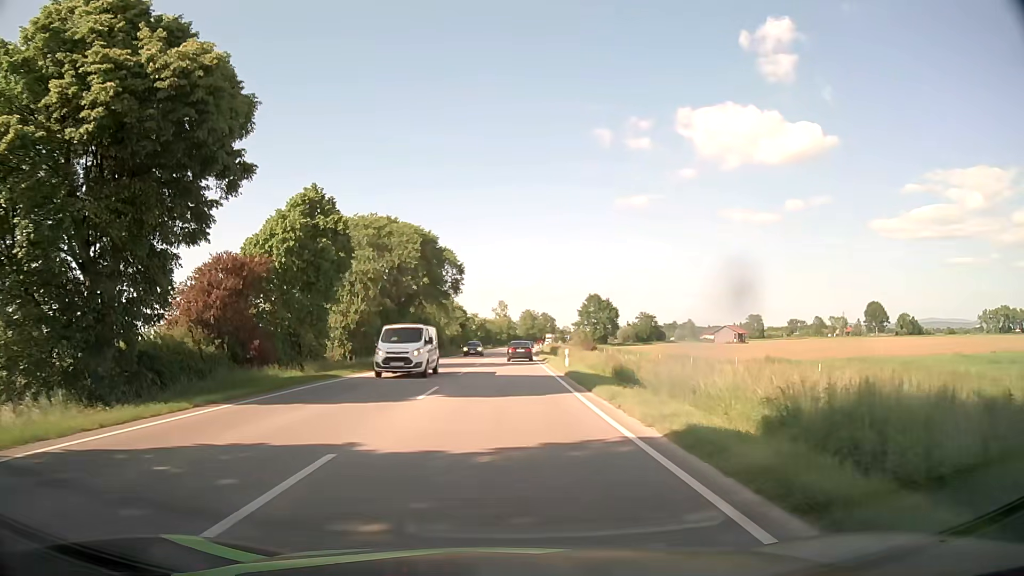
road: primary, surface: asphalt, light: Day
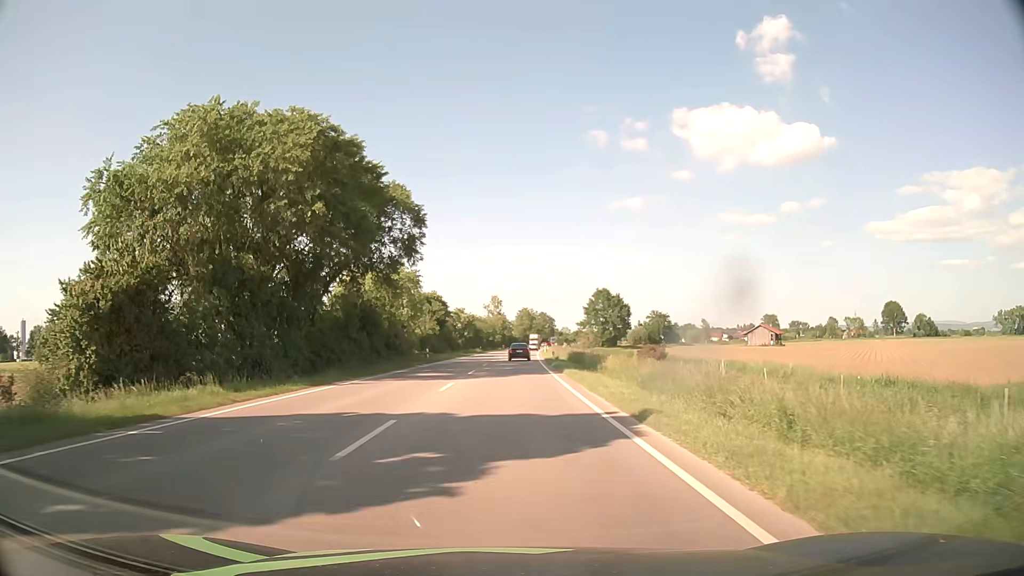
(+0.3, +31.8) m; +1°
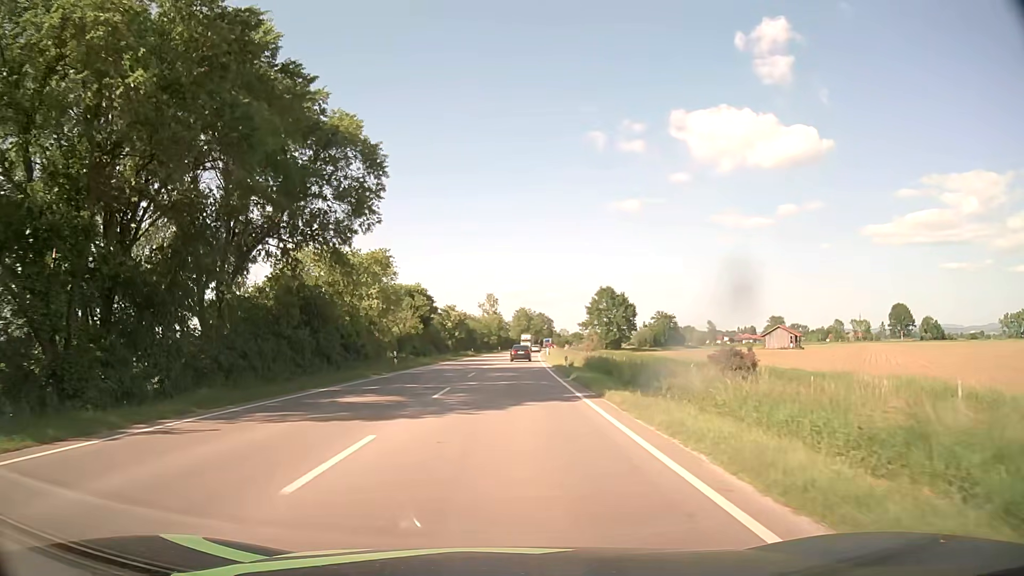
(0.0, +14.0) m; 0°
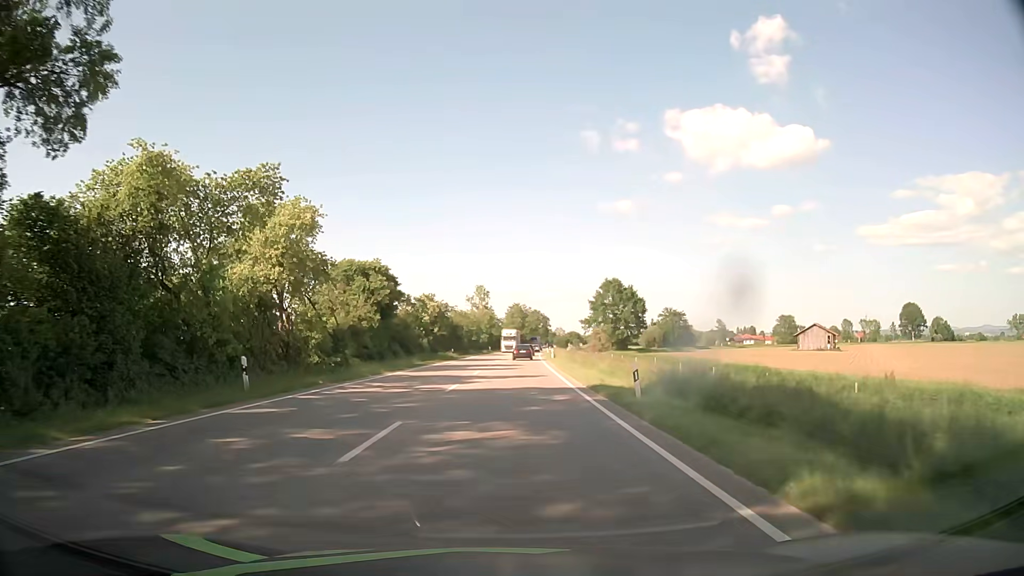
(+0.1, +22.2) m; +1°
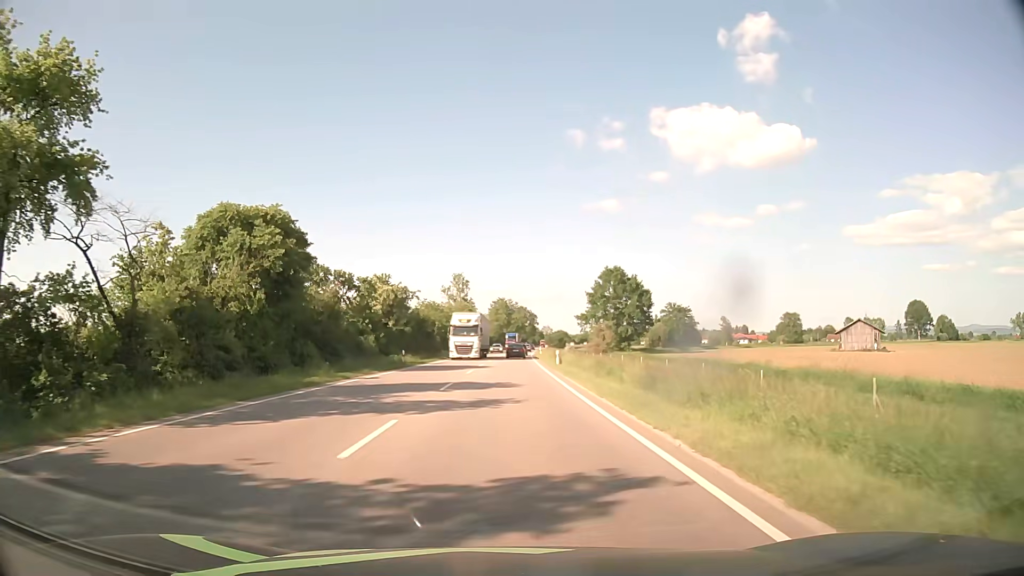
(+0.3, +23.6) m; +1°
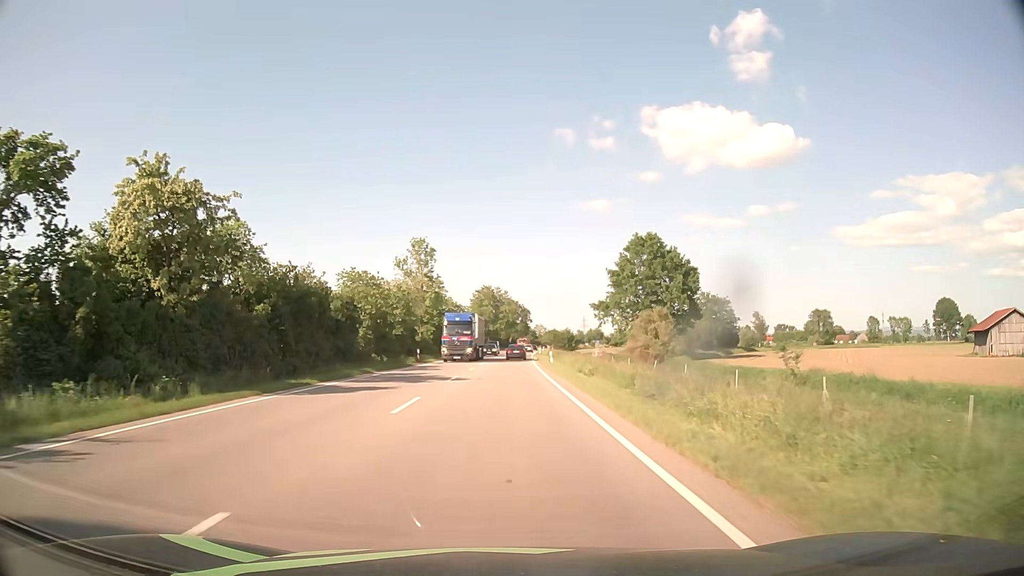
(+0.6, +42.4) m; +1°
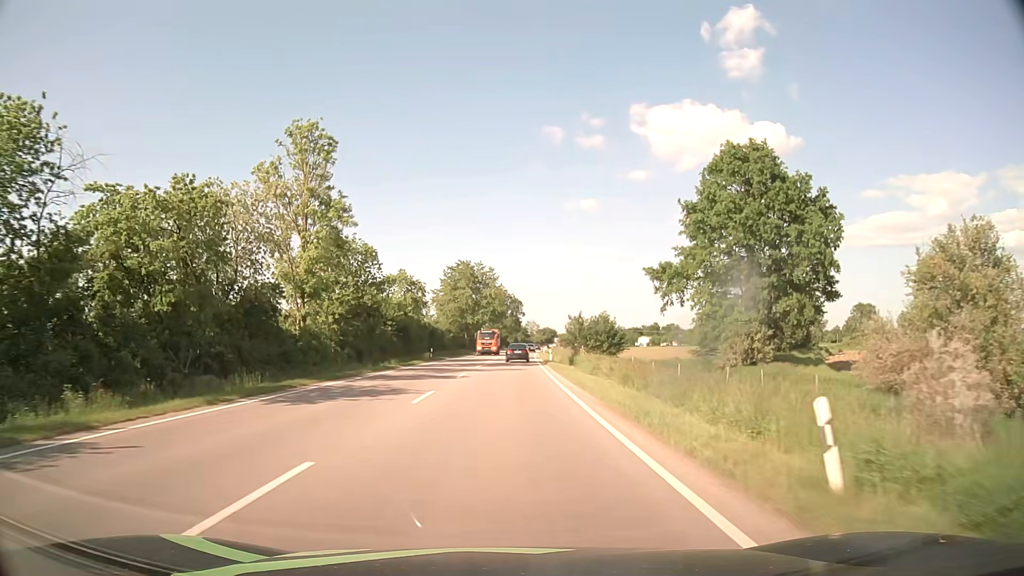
(+0.4, +45.2) m; +1°
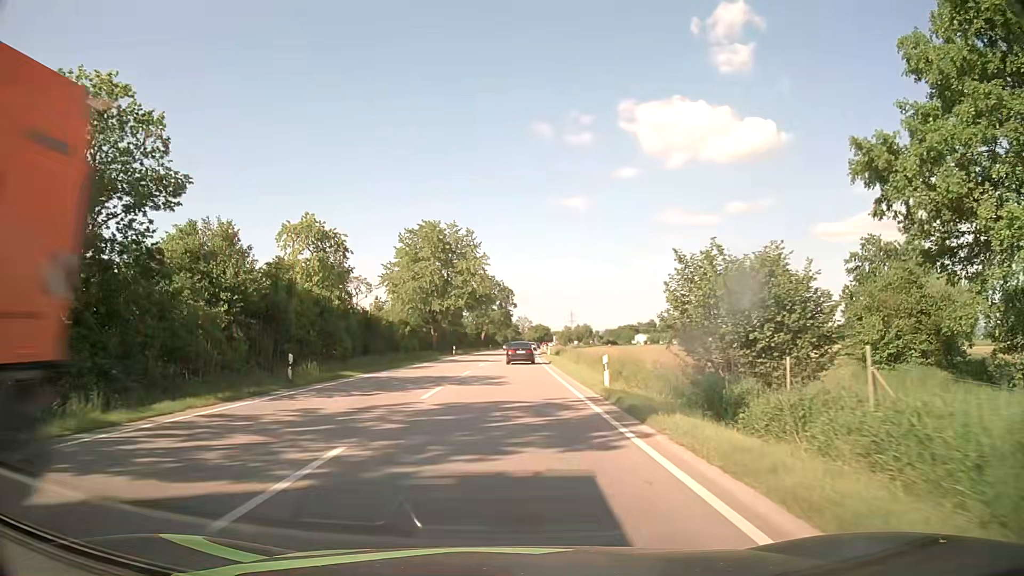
(+0.3, +34.3) m; +1°
(0, +10) (0, +20) (0, +30) (+1, +40) (+1, +50) (+1, +60) (+1, +70) (+2, +80) (+2, +90) (+3, +100) m
